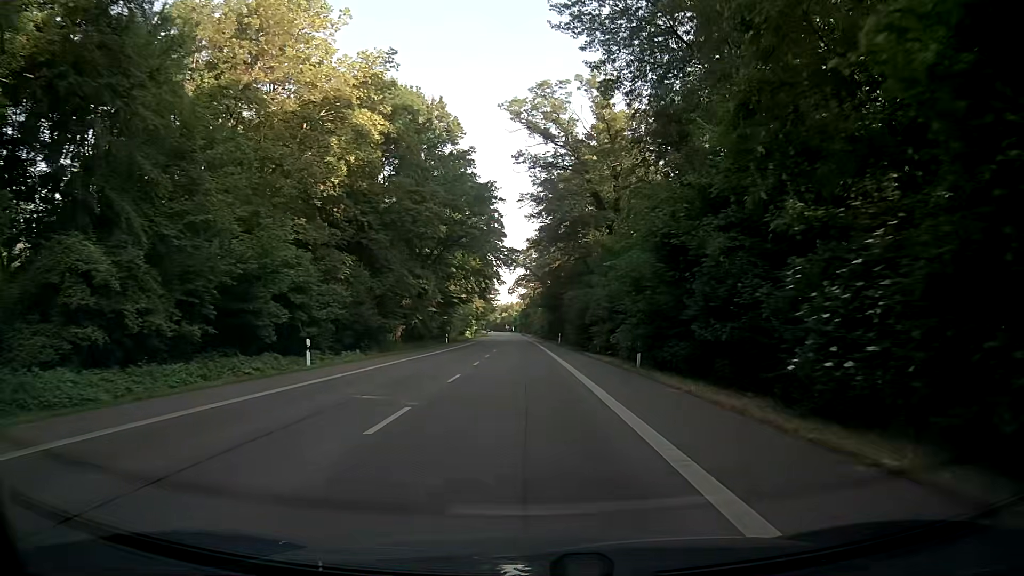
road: secondary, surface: asphalt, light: Day
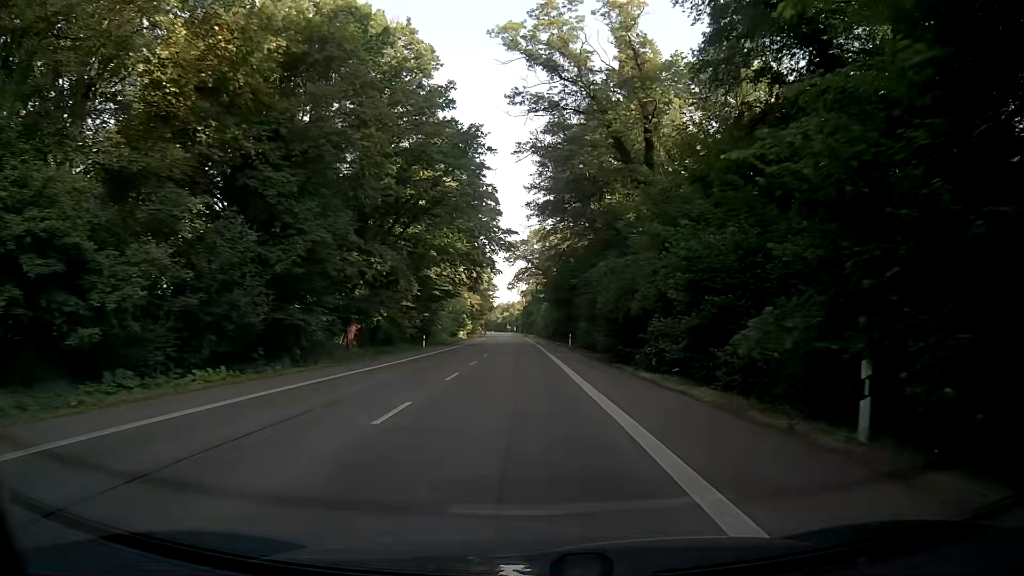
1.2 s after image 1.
(+0.1, +17.2) m; 0°
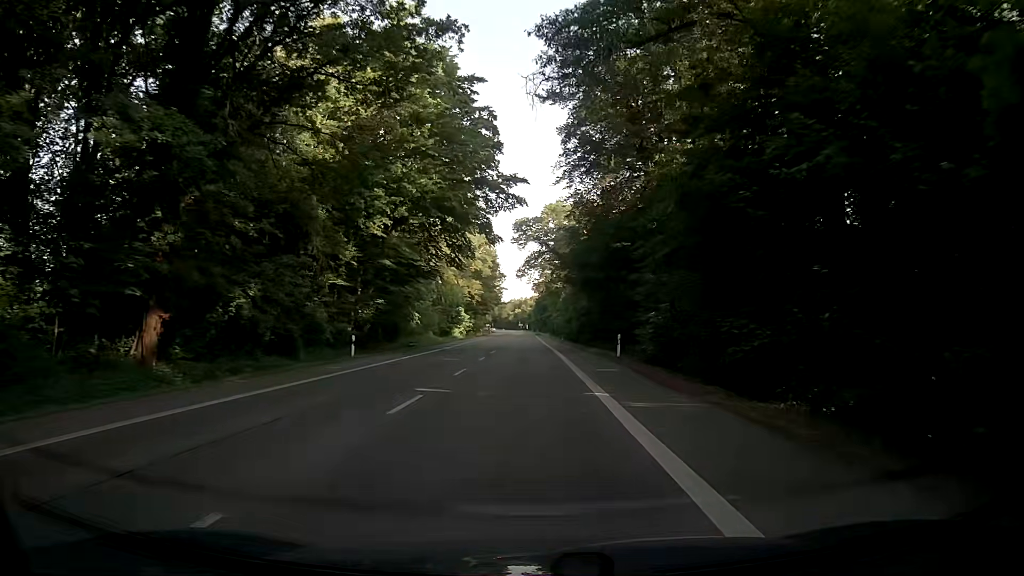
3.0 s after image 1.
(-0.2, +26.3) m; -1°
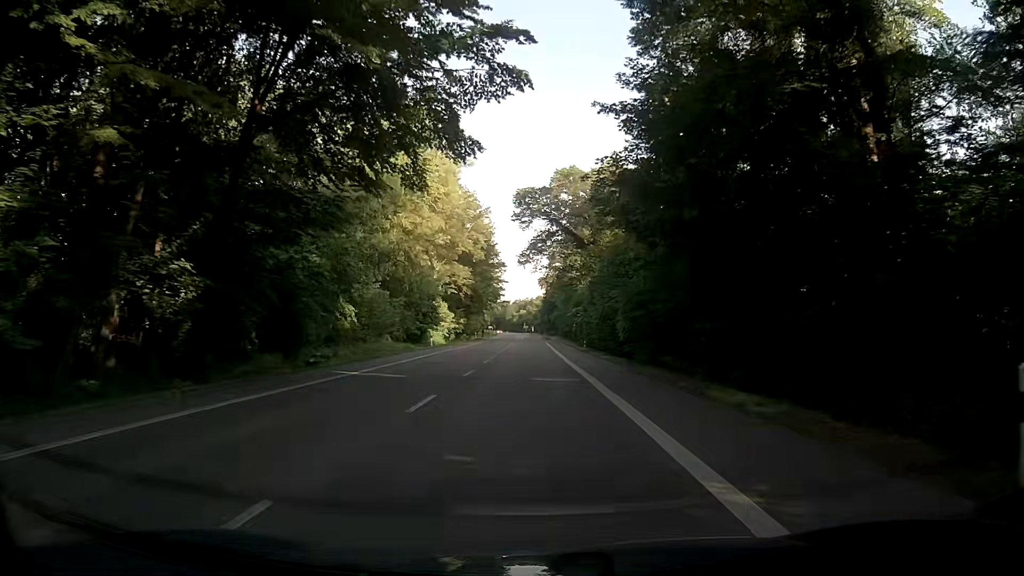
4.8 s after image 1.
(-0.4, +26.6) m; -2°
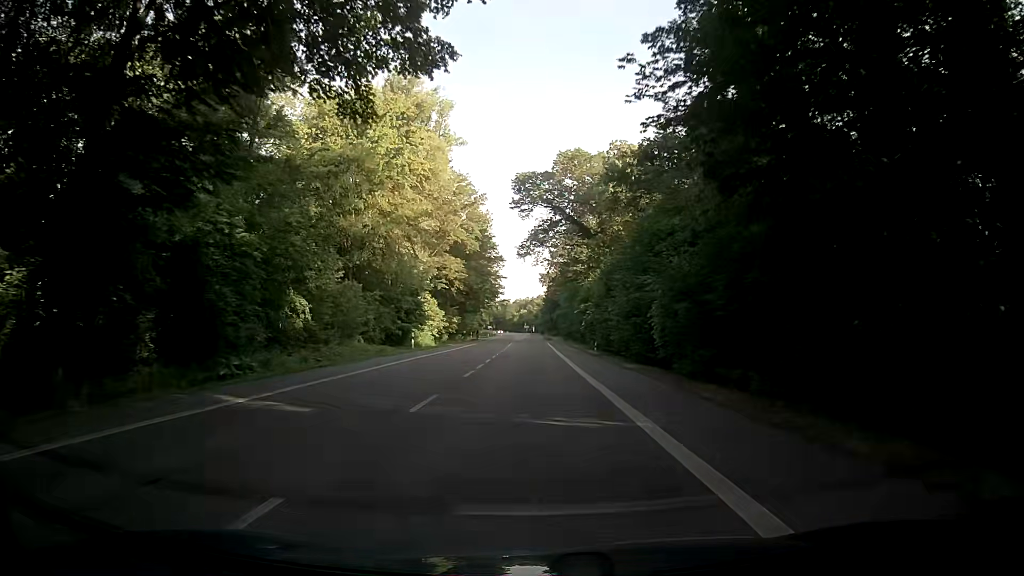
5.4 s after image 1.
(0.0, +8.9) m; 0°
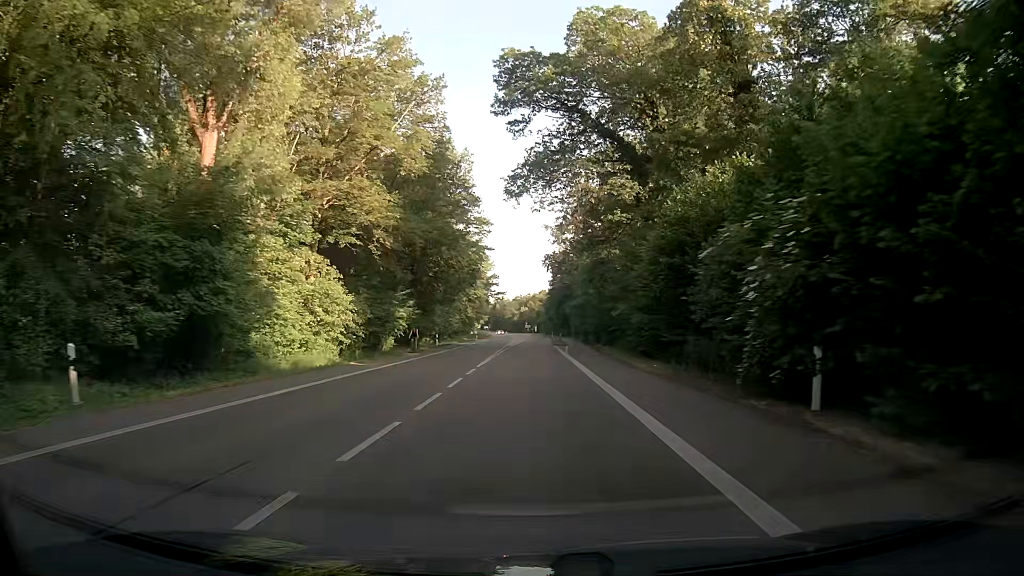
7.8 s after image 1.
(+0.3, +36.0) m; 0°
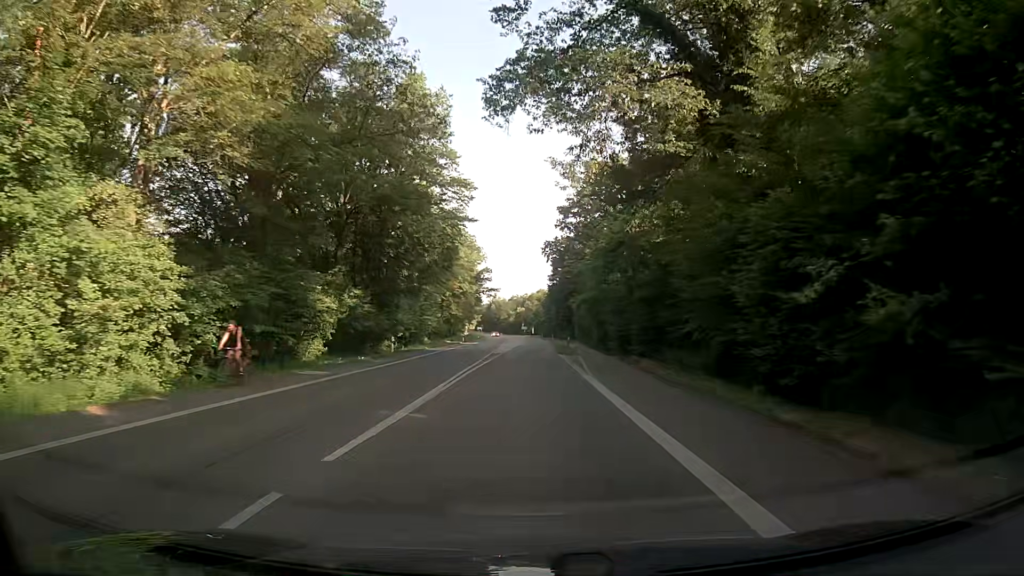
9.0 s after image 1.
(+0.1, +18.1) m; +1°
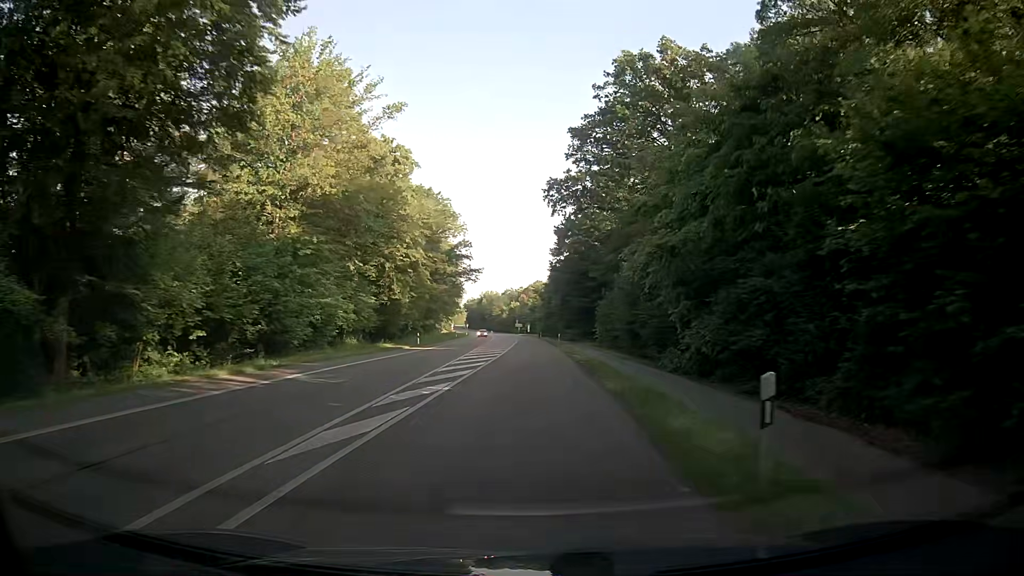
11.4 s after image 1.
(0.0, +35.9) m; -1°
(0, +10) (0, +20) (0, +30) (+1, +40) (+1, +50) (+1, +60) (+1, +70) (+1, +80) (+1, +90) (+1, +100) m
